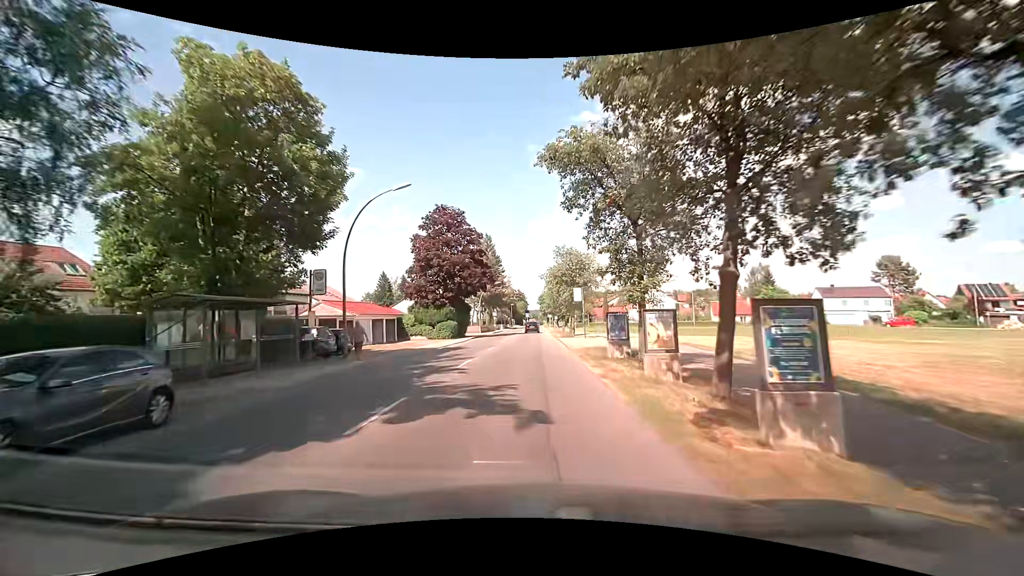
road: tertiary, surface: asphalt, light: Day
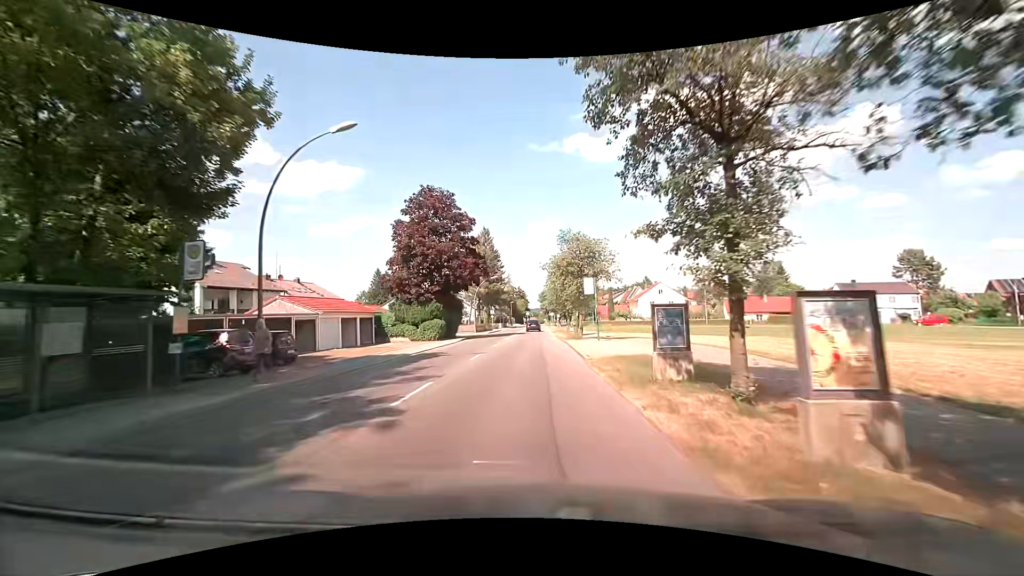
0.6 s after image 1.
(0.0, +6.9) m; +1°
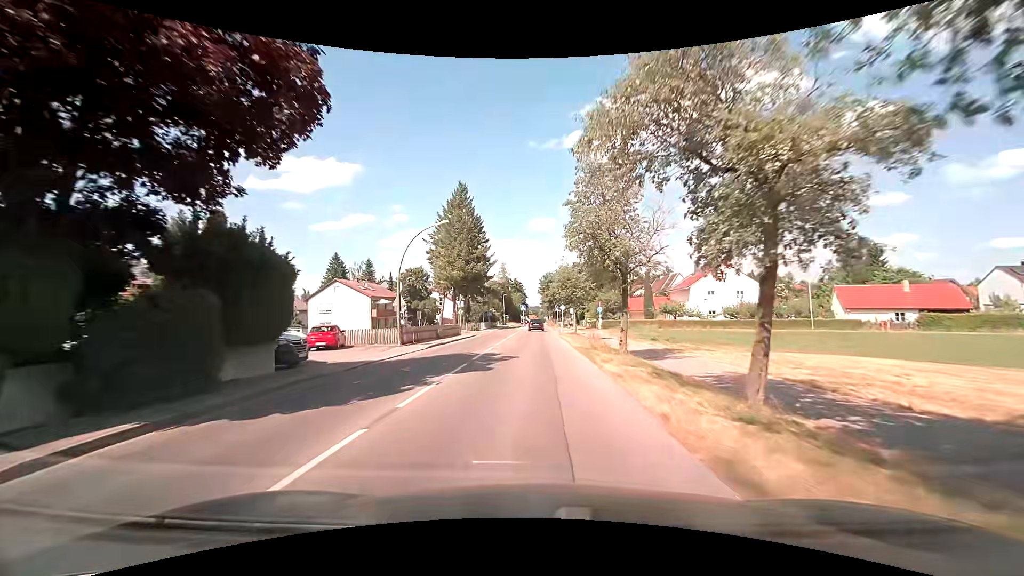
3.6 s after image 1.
(-0.4, +35.9) m; -1°
(0, +10) (0, +20) (0, +30) (0, +40) (0, +50) (0, +60) (+1, +70) (+1, +80) (+1, +90) (0, +100) m
